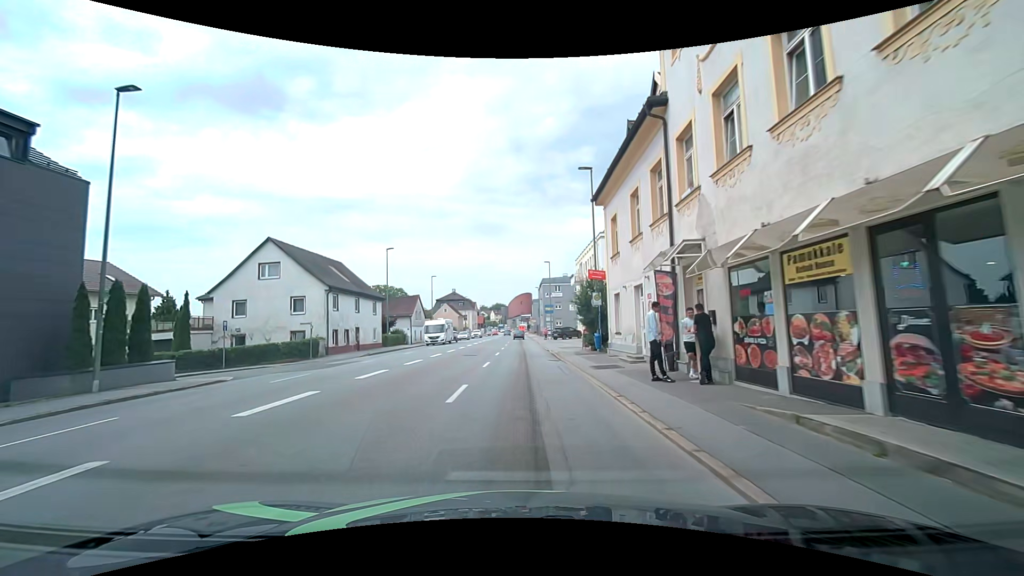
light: Day
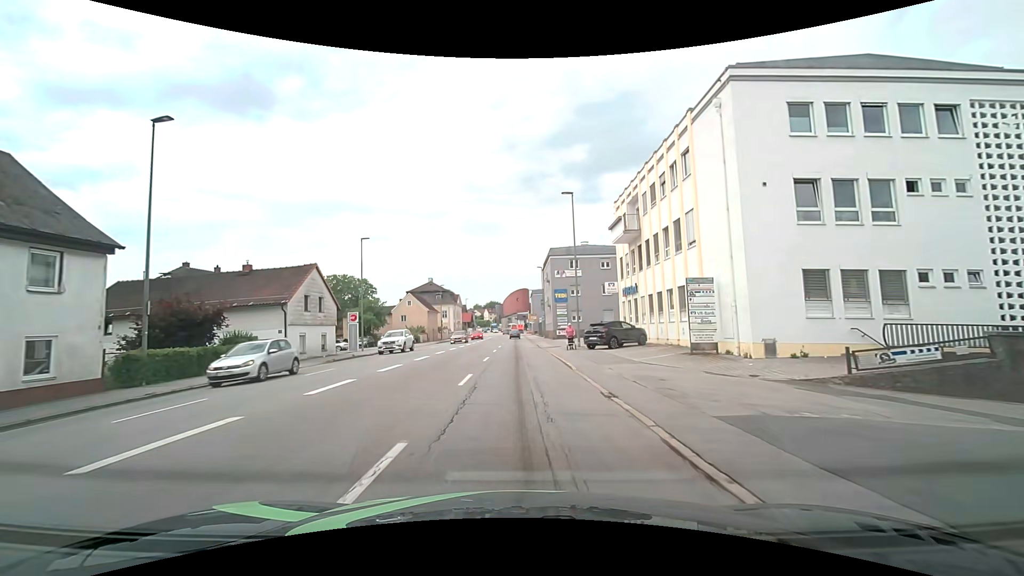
(+0.3, +33.2) m; +1°
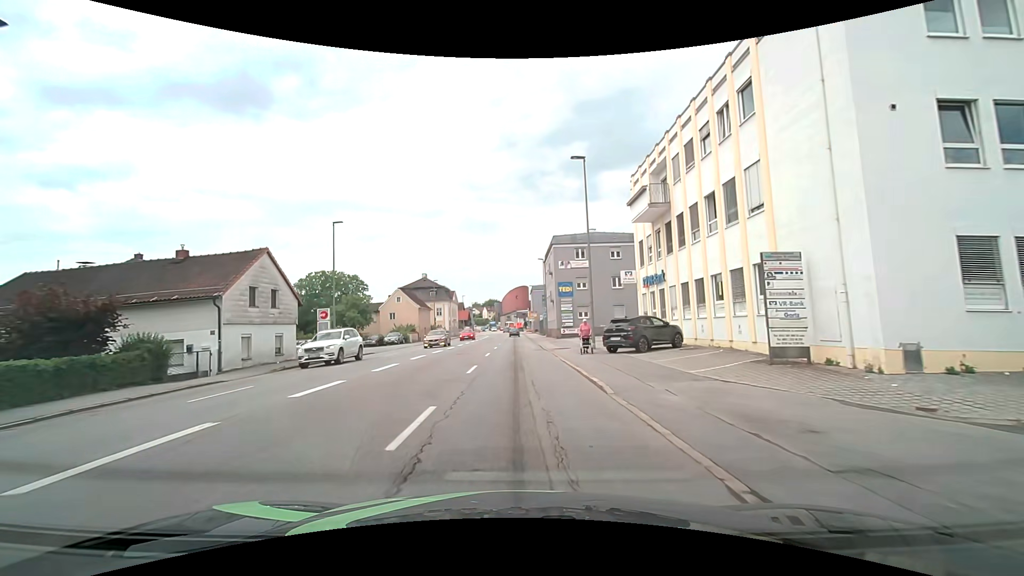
(0.0, +6.6) m; 0°
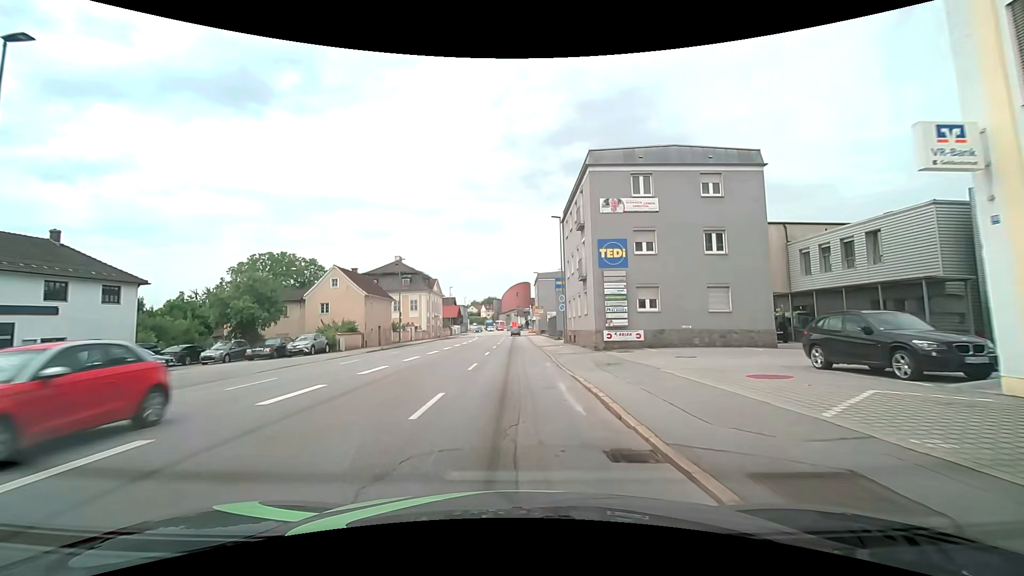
(0.0, +25.2) m; -1°
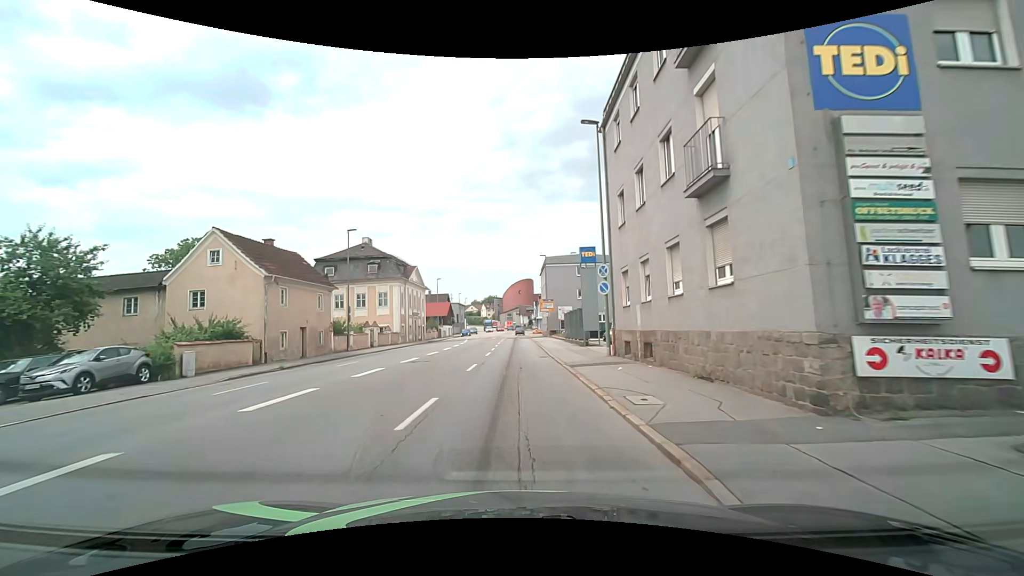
(+0.1, +18.8) m; 0°
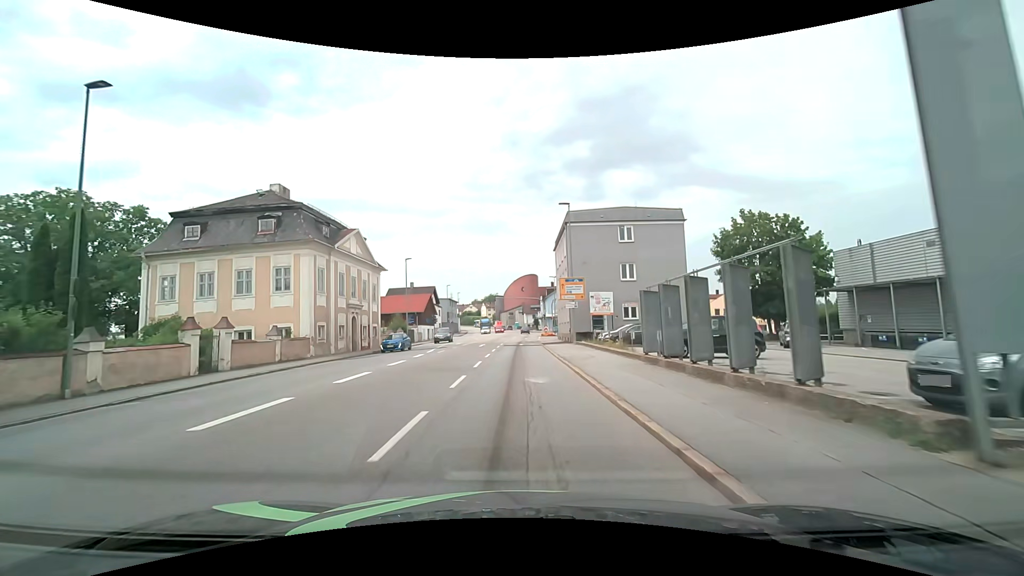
(0.0, +25.8) m; 0°
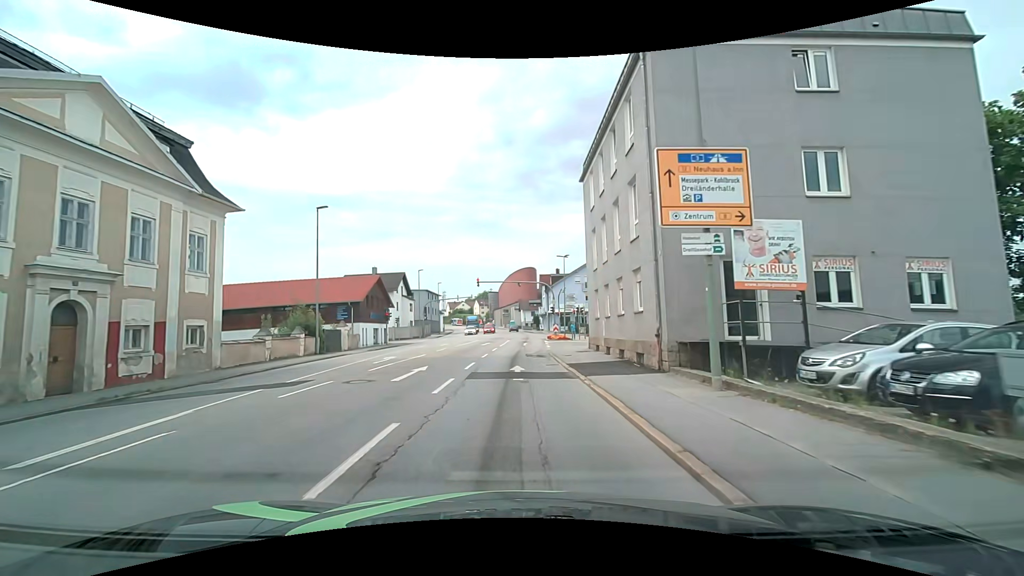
(+0.1, +25.4) m; +1°
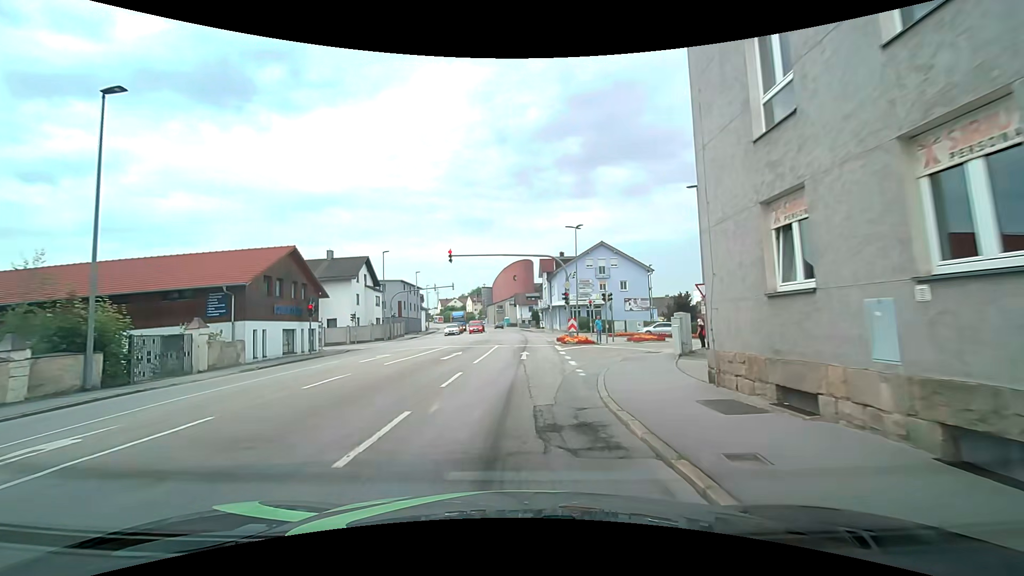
(0.0, +17.4) m; +1°
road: tertiary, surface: asphalt
(0, +10) (+1, +20) (+6, +29) (+13, +36) (+22, +40) (+31, +43) (+41, +44) (+51, +45) (+61, +45) (+71, +45) m
